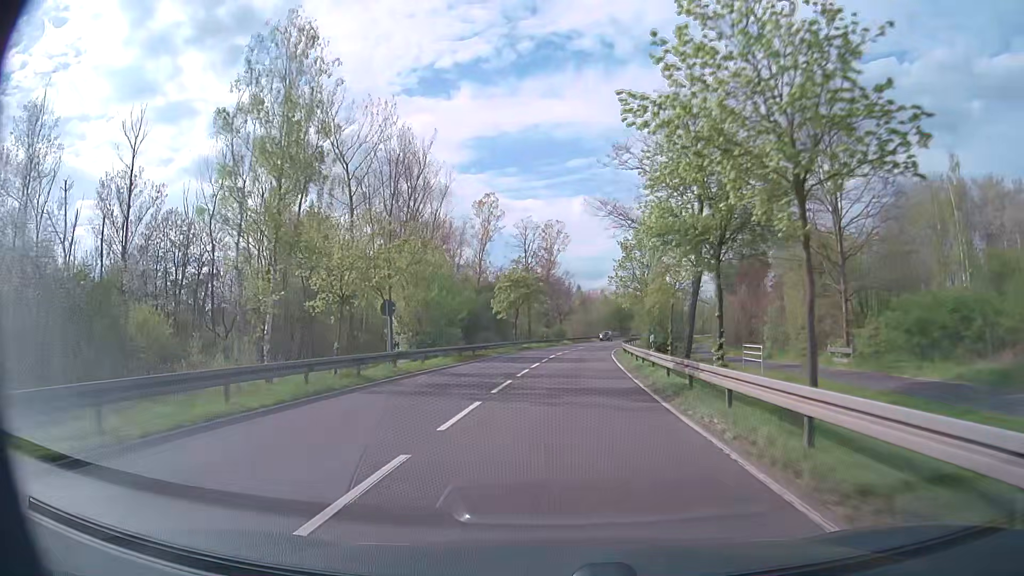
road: primary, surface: asphalt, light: Day
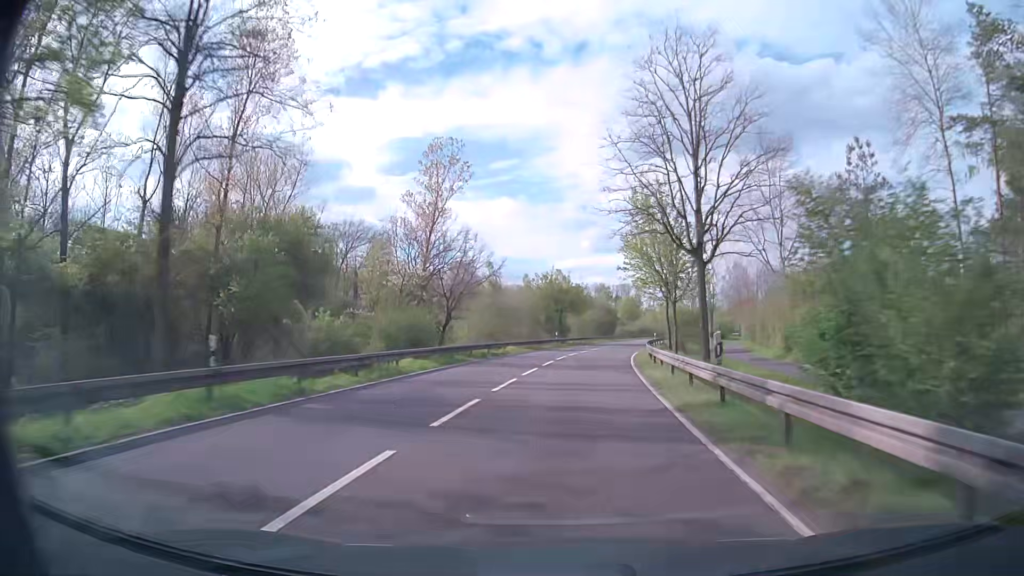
(+3.6, +60.5) m; +7°
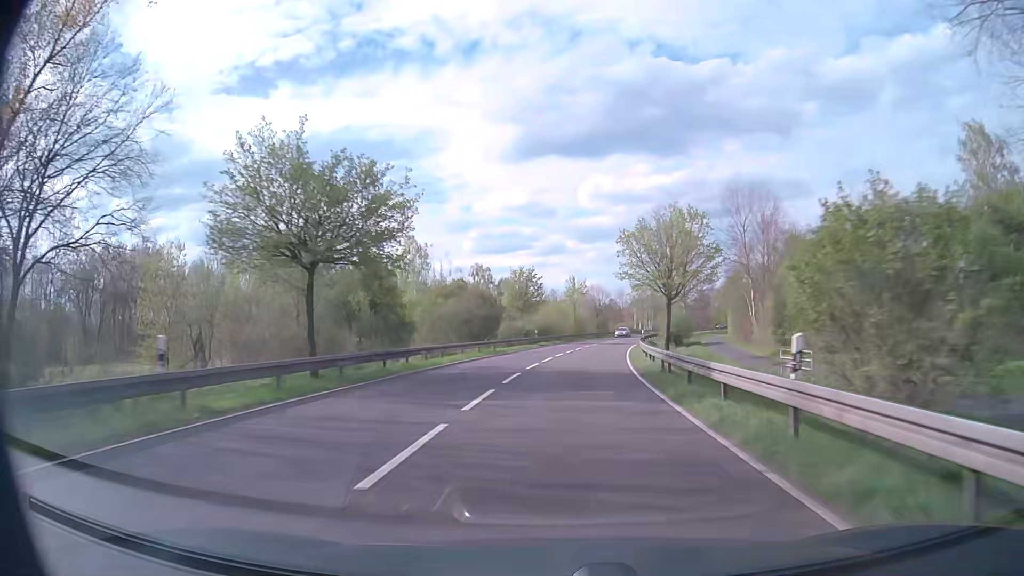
(+4.4, +52.1) m; +10°
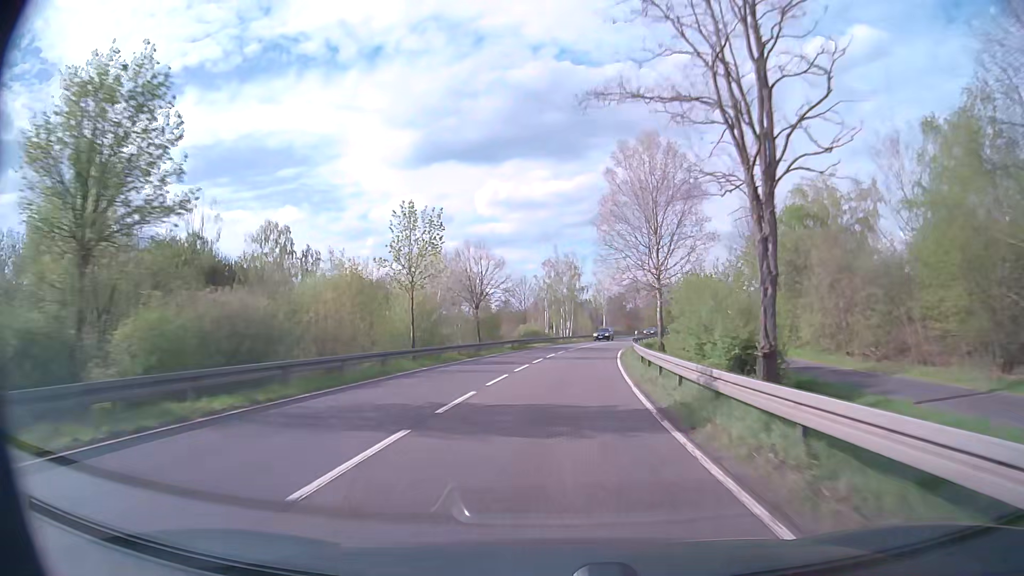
(+4.6, +54.1) m; +9°
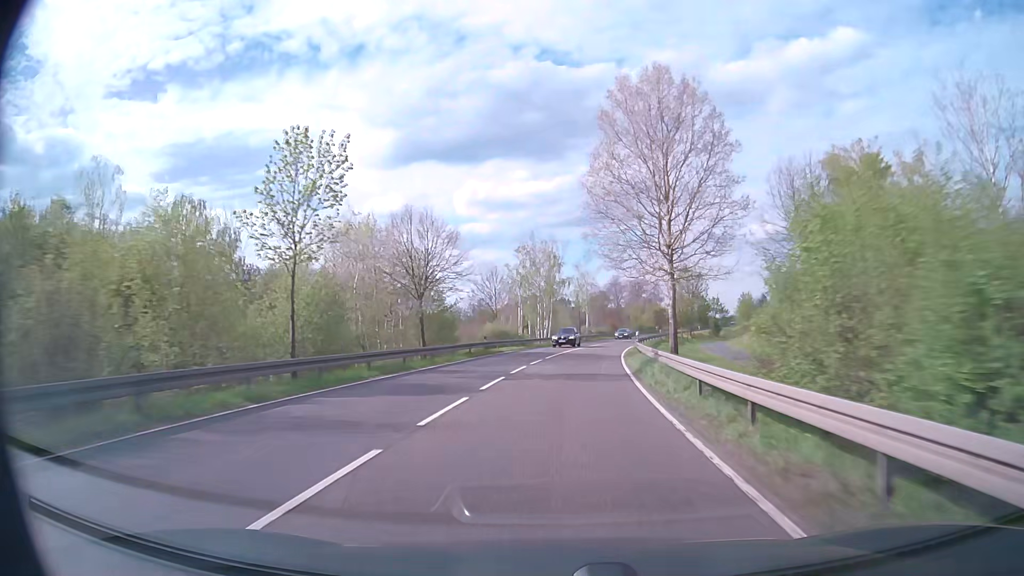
(+0.2, +13.8) m; +2°
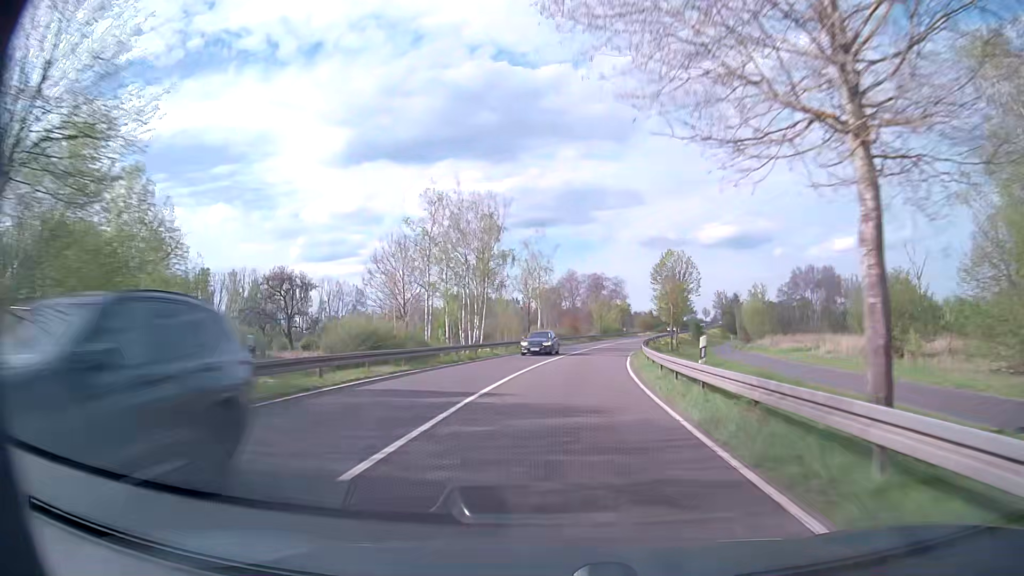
(+1.1, +27.8) m; +4°
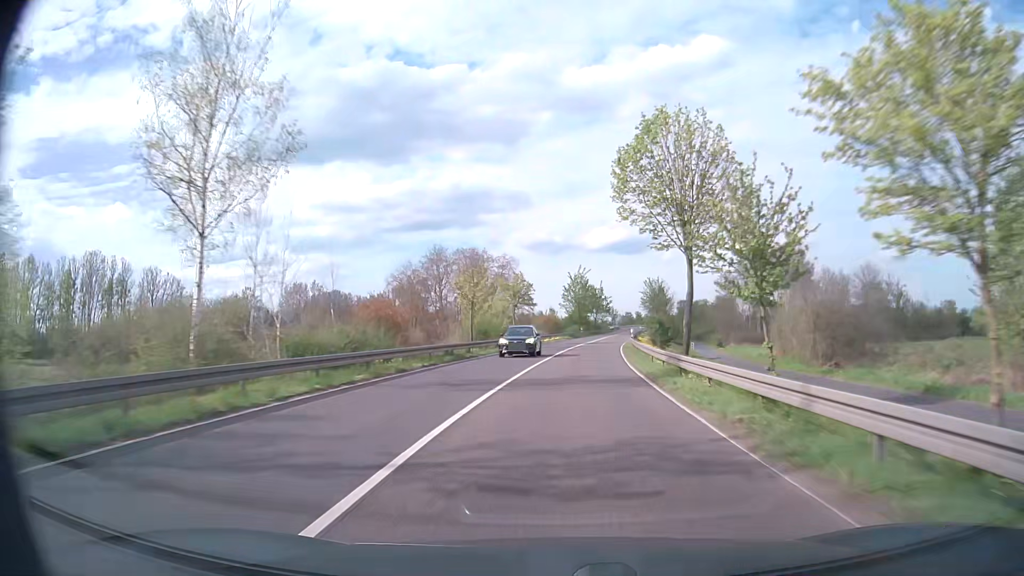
(+4.7, +55.8) m; +10°
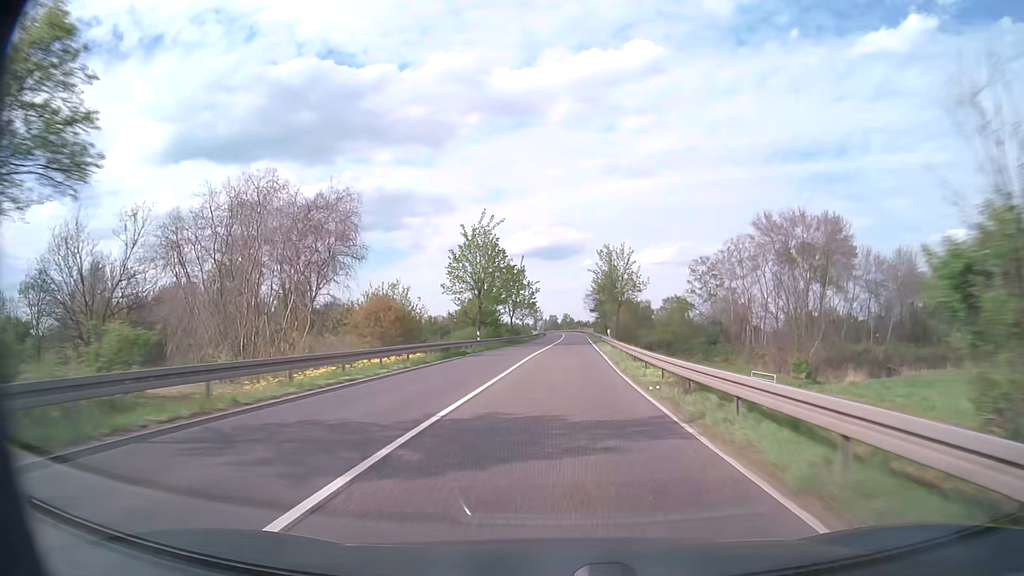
(+3.9, +56.2) m; +7°
